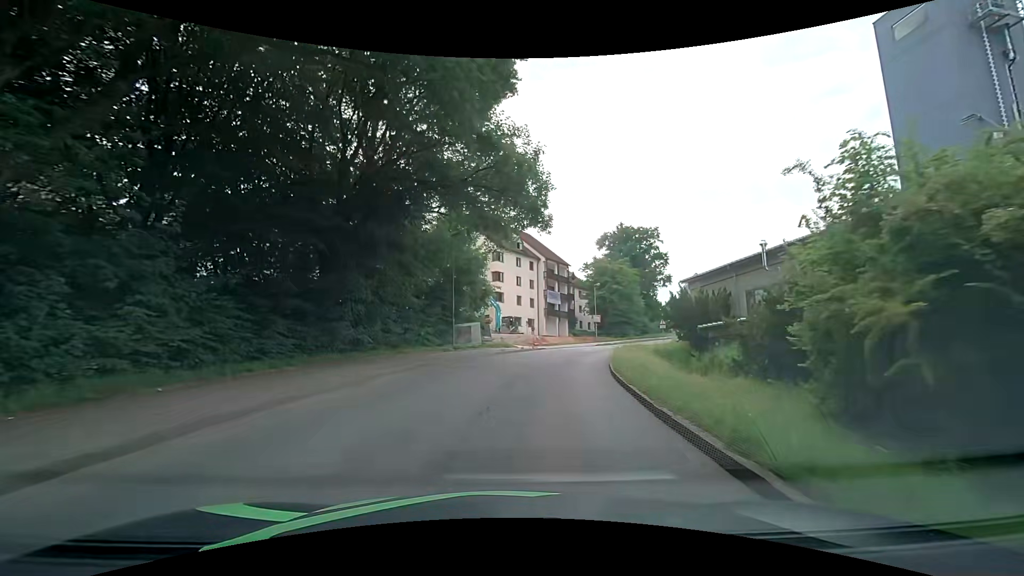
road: tertiary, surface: asphalt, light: Day
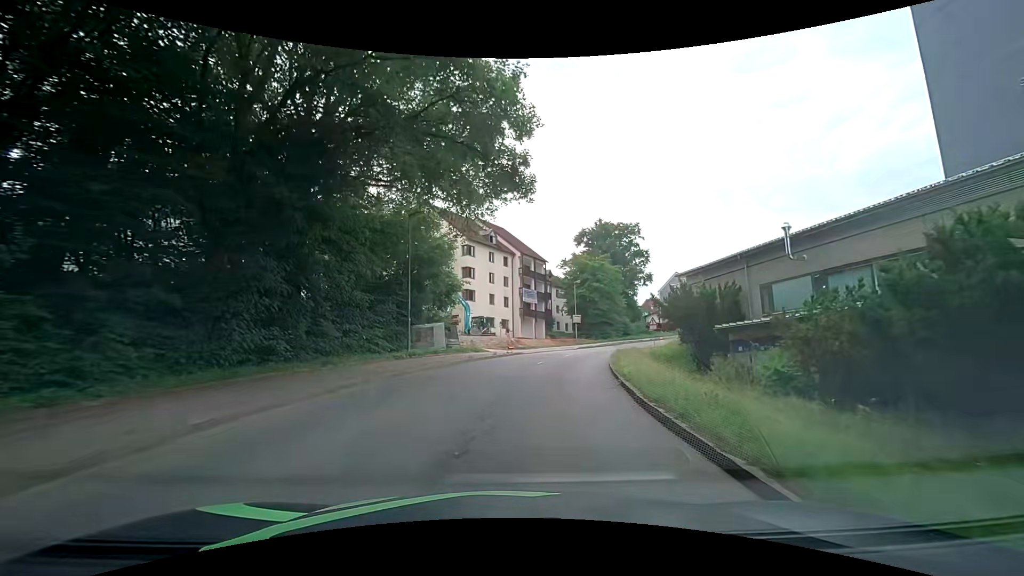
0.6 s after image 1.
(+0.1, +6.2) m; +2°
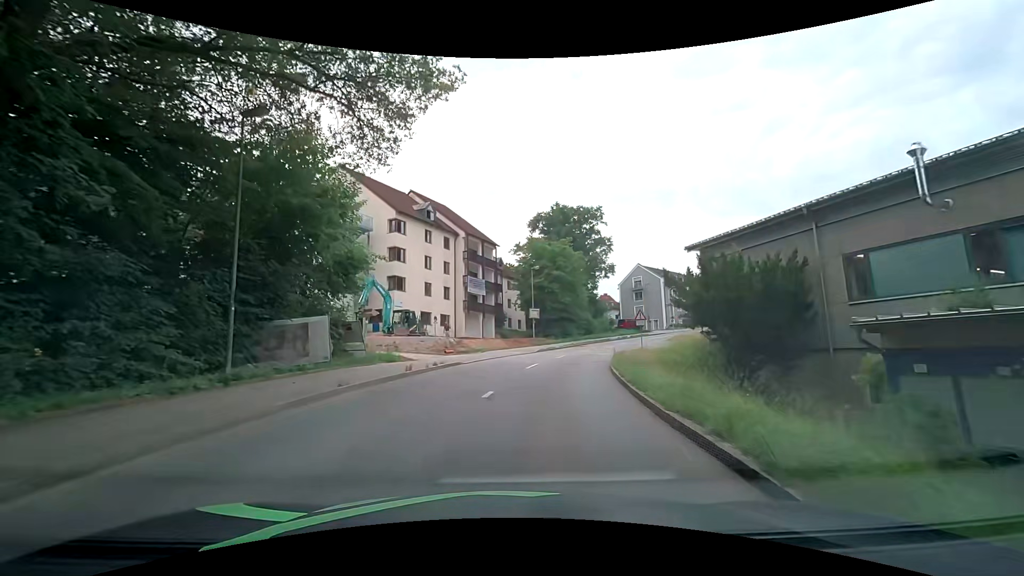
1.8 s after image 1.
(+0.7, +12.5) m; +7°
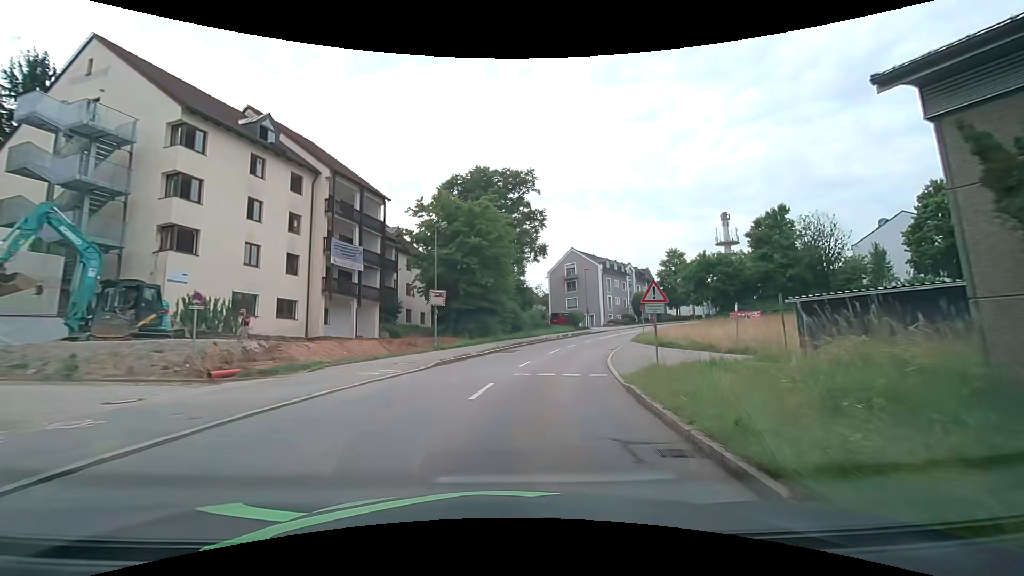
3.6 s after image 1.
(+1.3, +18.8) m; +8°
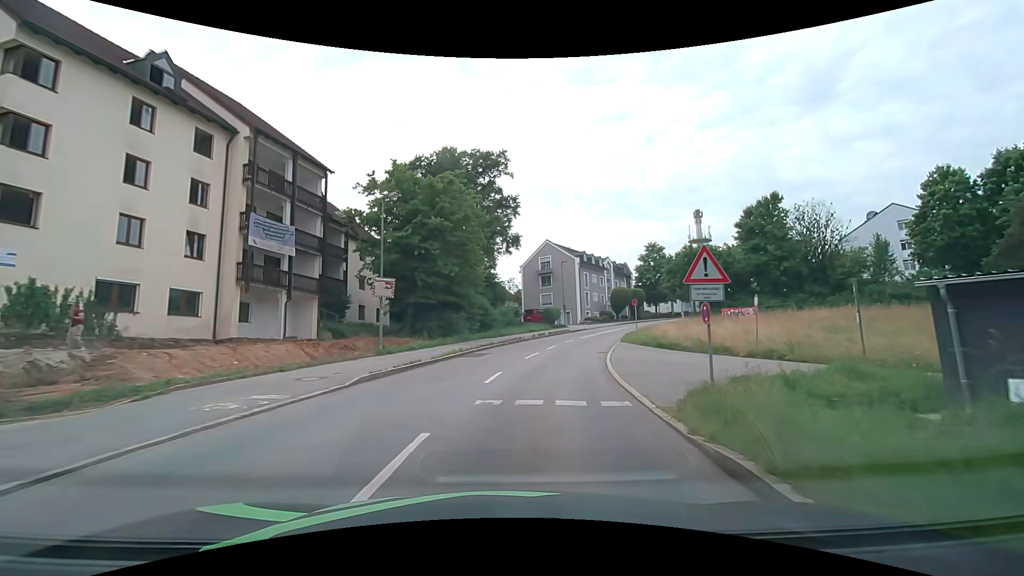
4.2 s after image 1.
(+0.3, +6.3) m; +4°
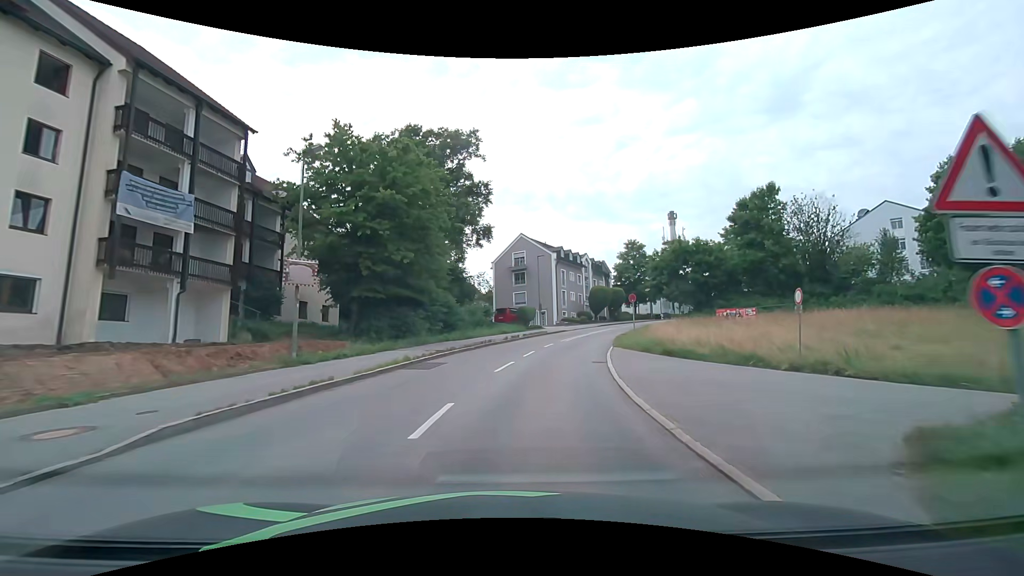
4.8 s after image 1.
(+0.1, +6.3) m; +3°
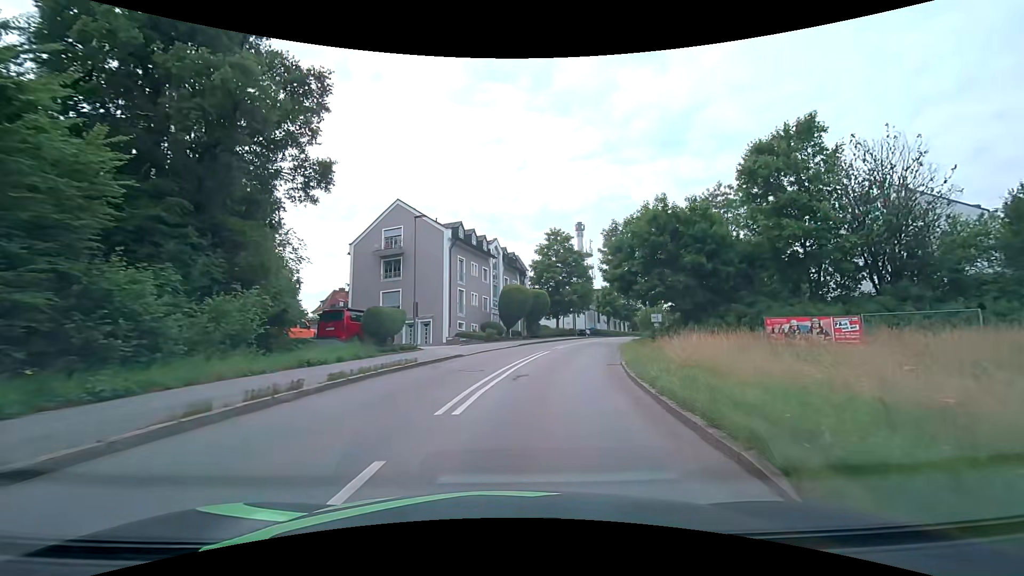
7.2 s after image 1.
(+2.7, +24.8) m; +12°
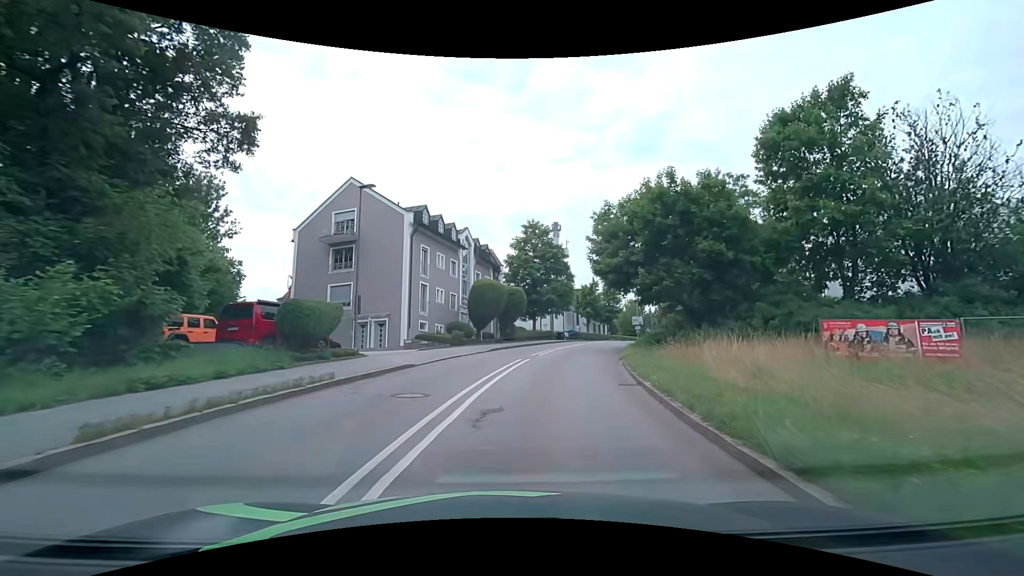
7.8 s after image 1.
(+0.2, +6.1) m; +3°
(0, +10) (+2, +20) (+4, +30) (+7, +39) (+11, +48) (+16, +57) (+21, +65) (+27, +74) (+33, +81) (+42, +86) m
